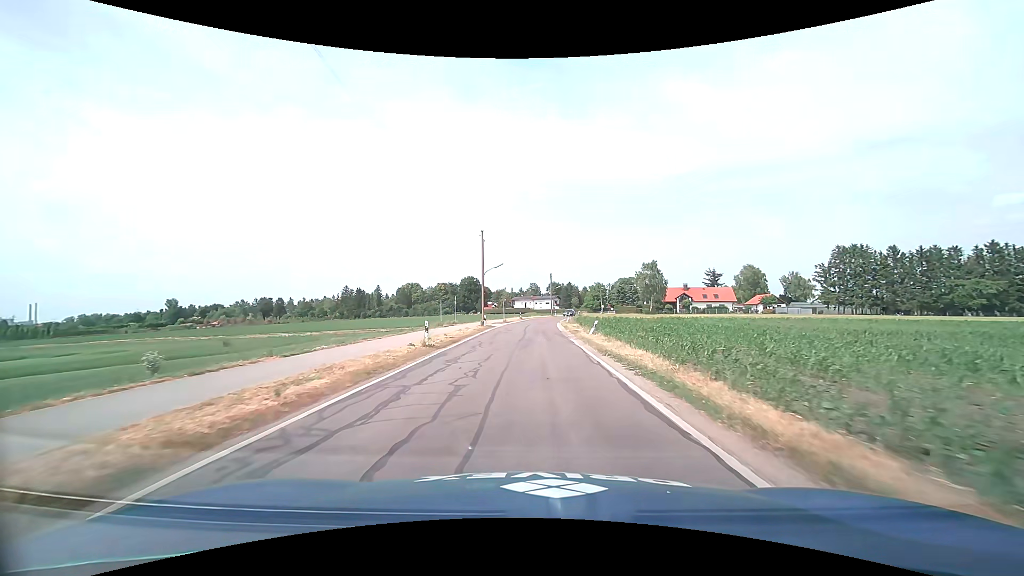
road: tertiary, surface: asphalt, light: Day
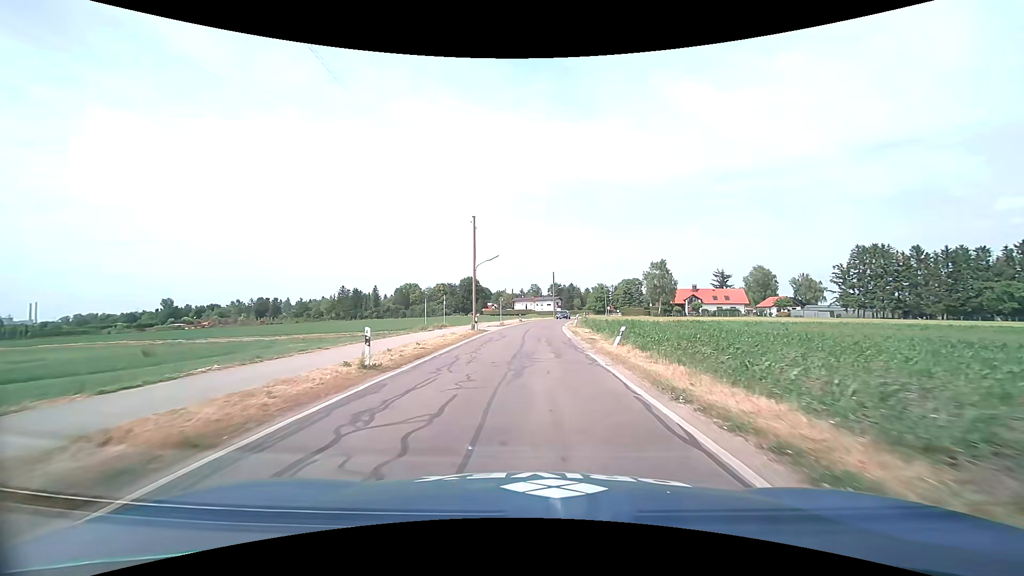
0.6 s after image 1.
(0.0, +7.4) m; 0°
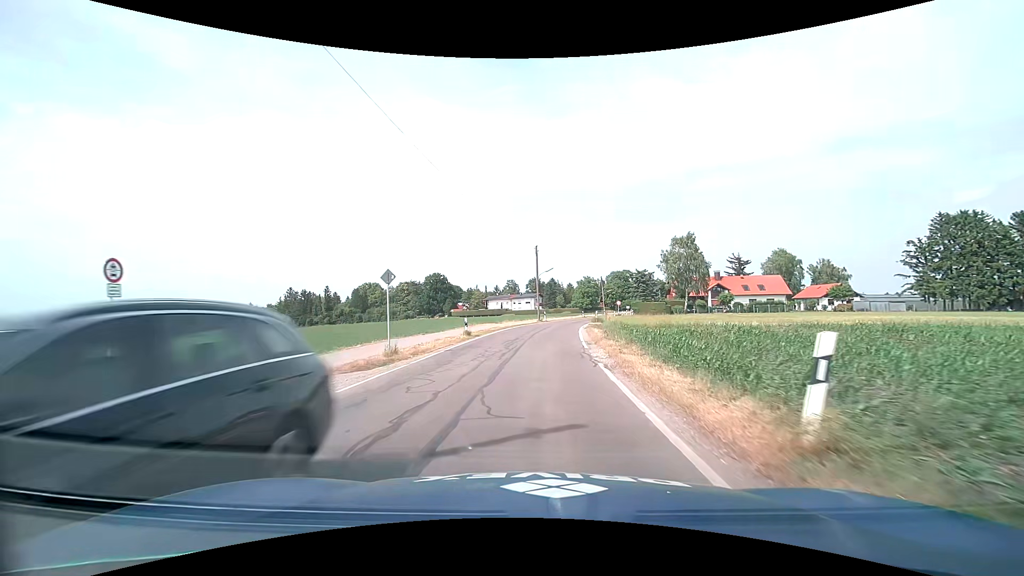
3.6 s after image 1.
(+0.7, +36.2) m; +3°
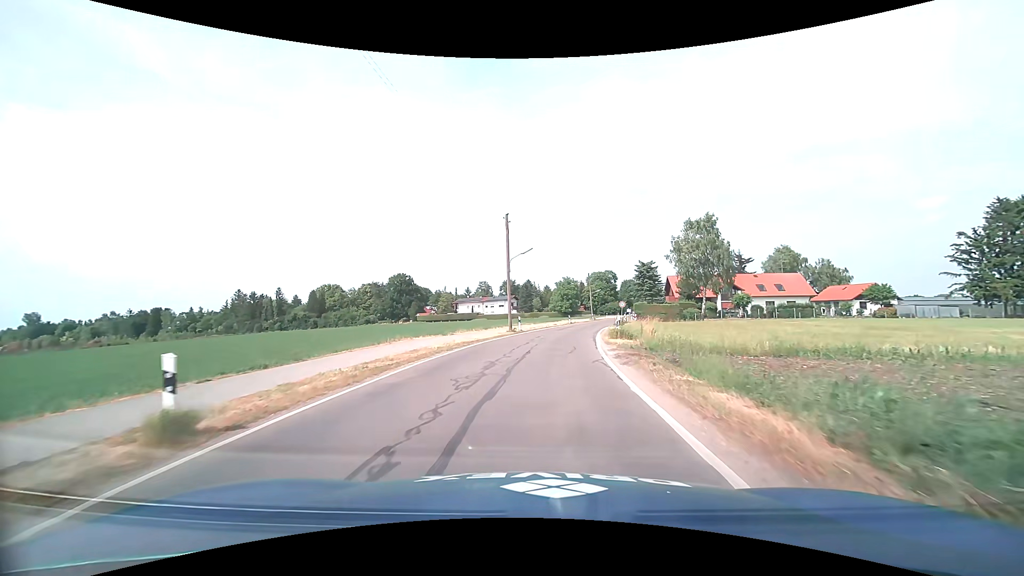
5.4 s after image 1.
(+0.4, +20.6) m; +3°
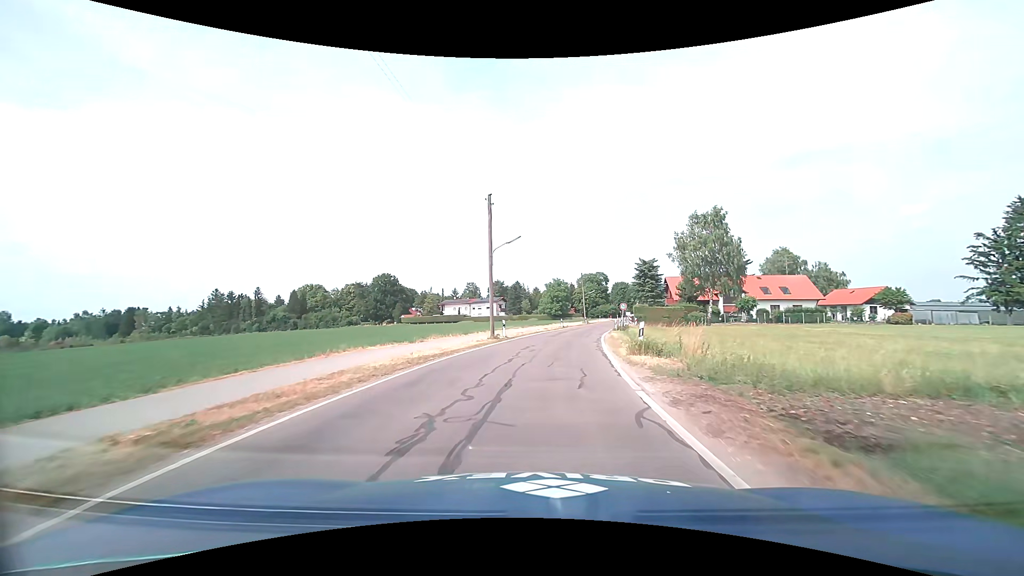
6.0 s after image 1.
(0.0, +6.7) m; +1°
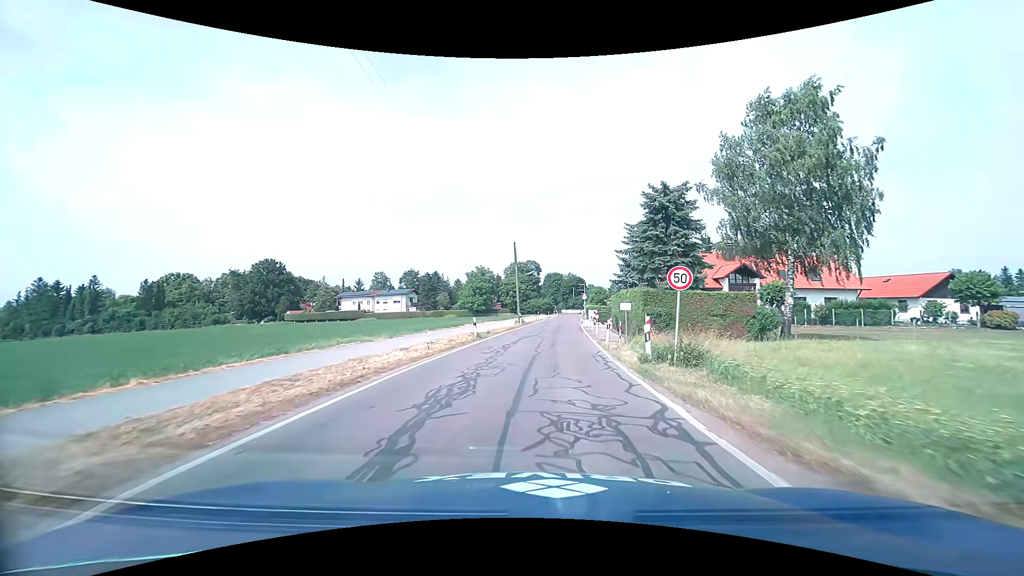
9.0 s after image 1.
(+2.2, +32.8) m; +8°
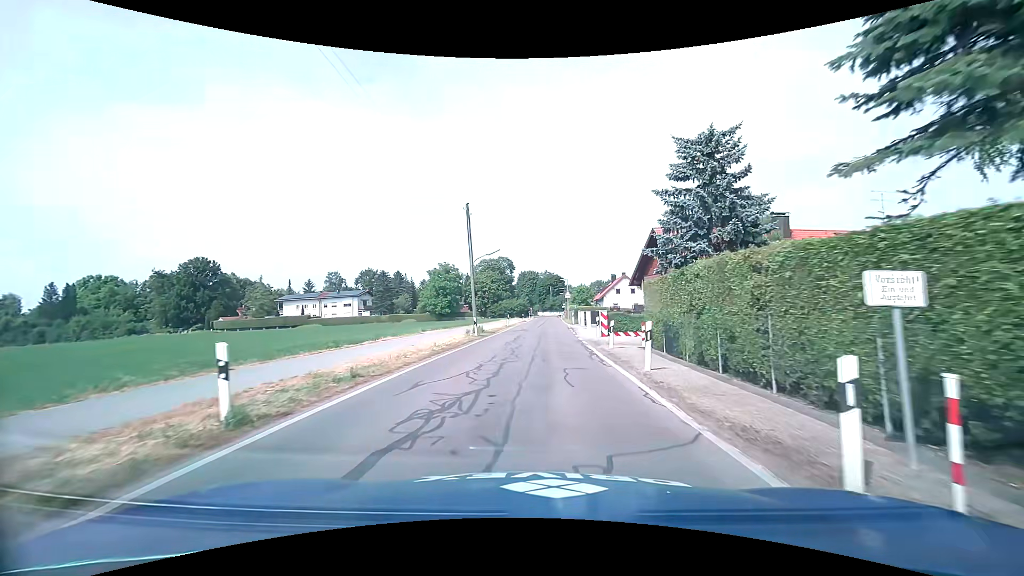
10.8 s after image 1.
(+0.7, +19.7) m; +3°
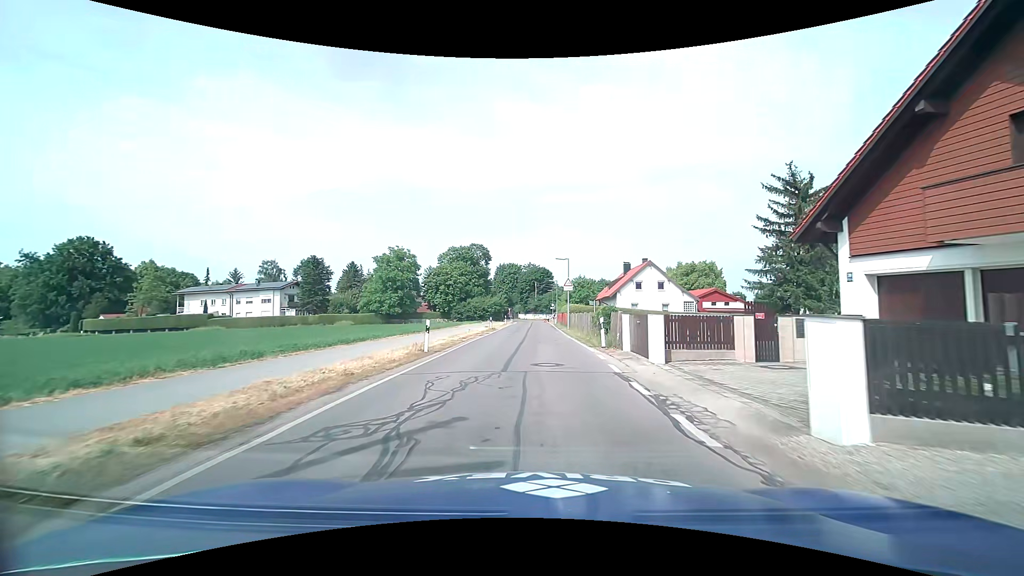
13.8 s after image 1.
(+0.8, +31.5) m; +2°
(0, +10) (0, +20) (+1, +30) (+1, +40) (+1, +50) (+2, +60) (+1, +70) (0, +80) (0, +90) (0, +100) m
